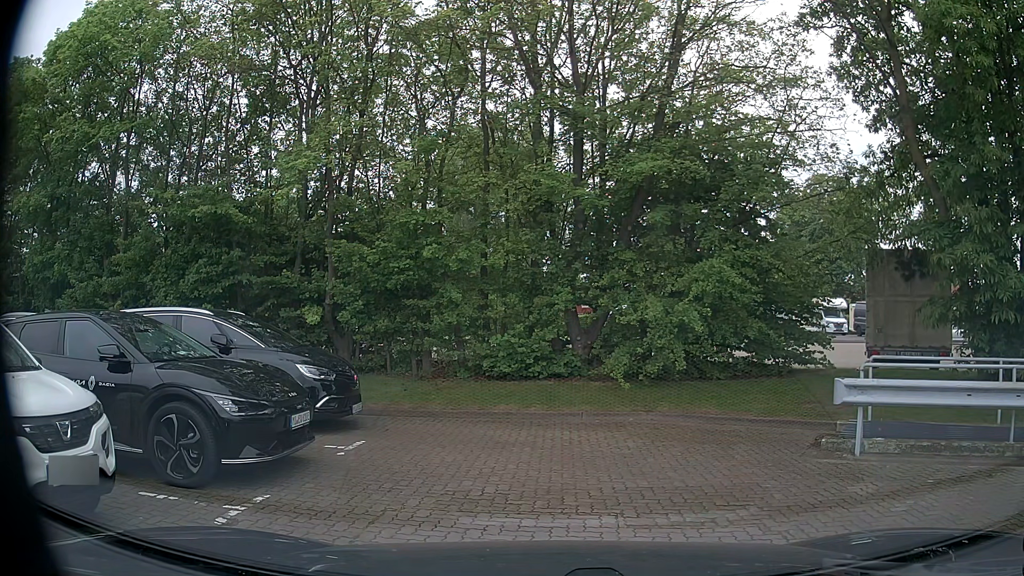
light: Day
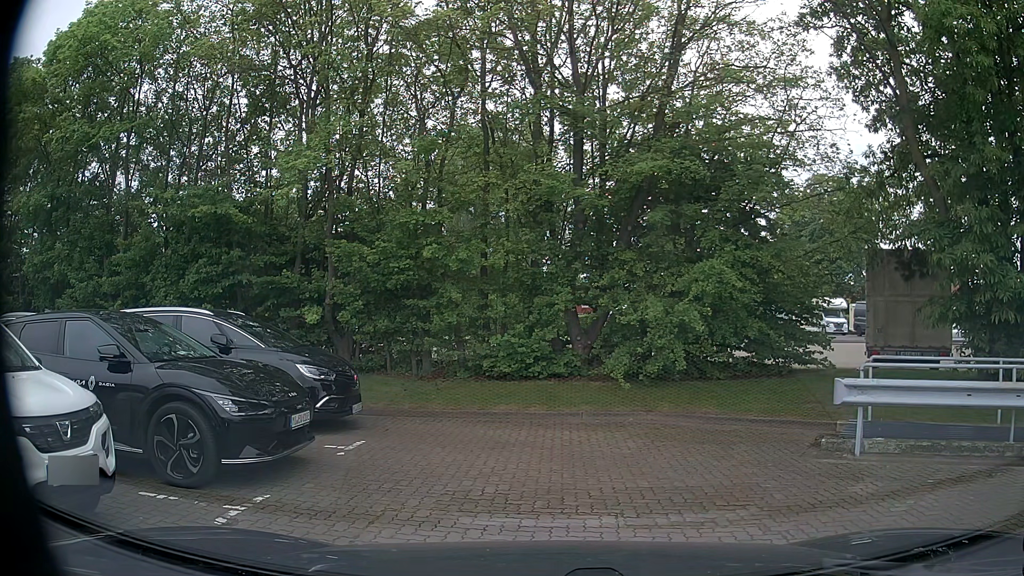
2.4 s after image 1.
(0.0, 0.0) m; 0°
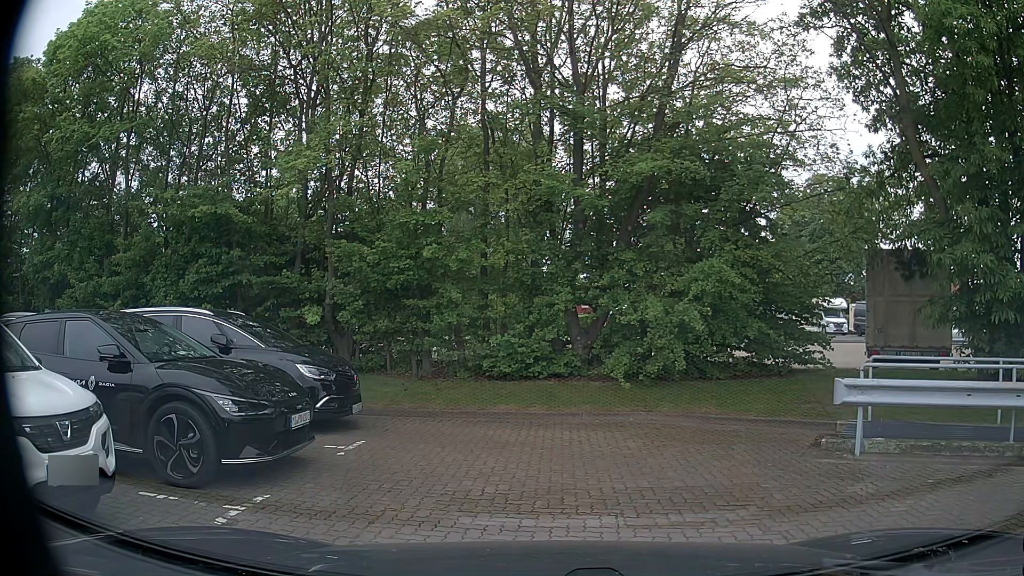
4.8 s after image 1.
(0.0, 0.0) m; 0°
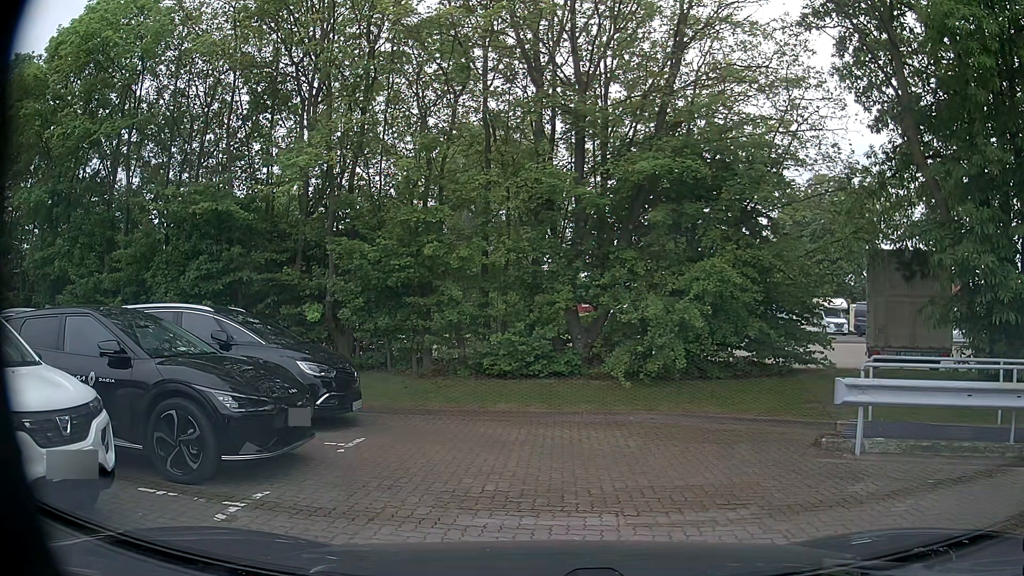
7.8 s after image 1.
(0.0, 0.0) m; 0°
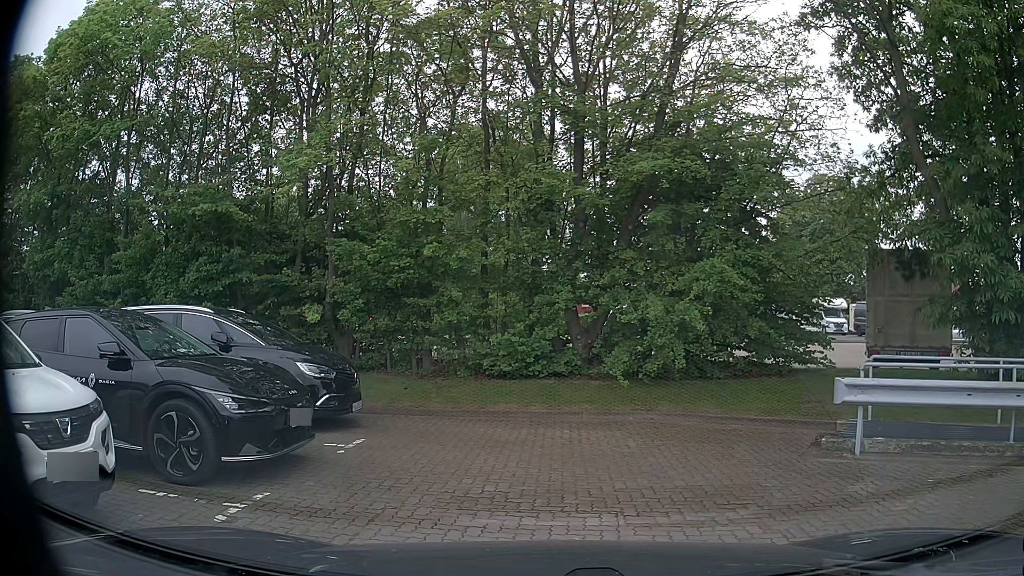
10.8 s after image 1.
(0.0, +0.1) m; 0°
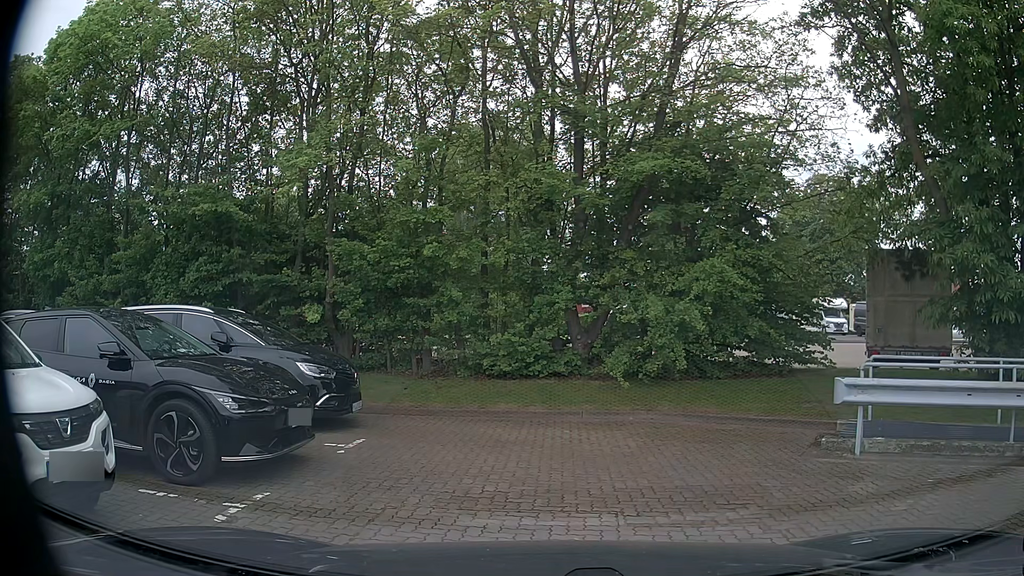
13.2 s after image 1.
(0.0, 0.0) m; 0°
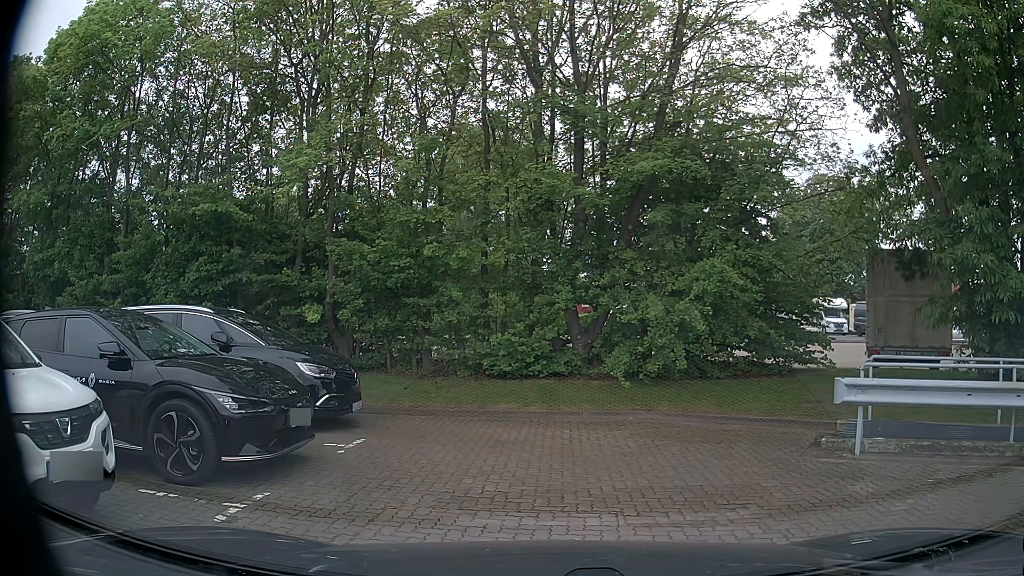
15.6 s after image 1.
(0.0, 0.0) m; 0°
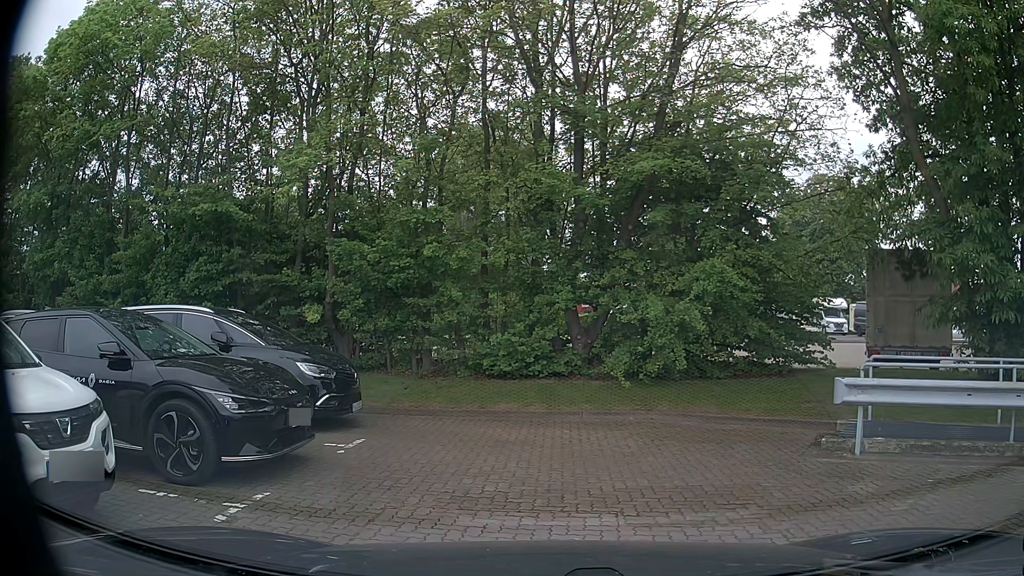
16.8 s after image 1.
(0.0, 0.0) m; 0°
